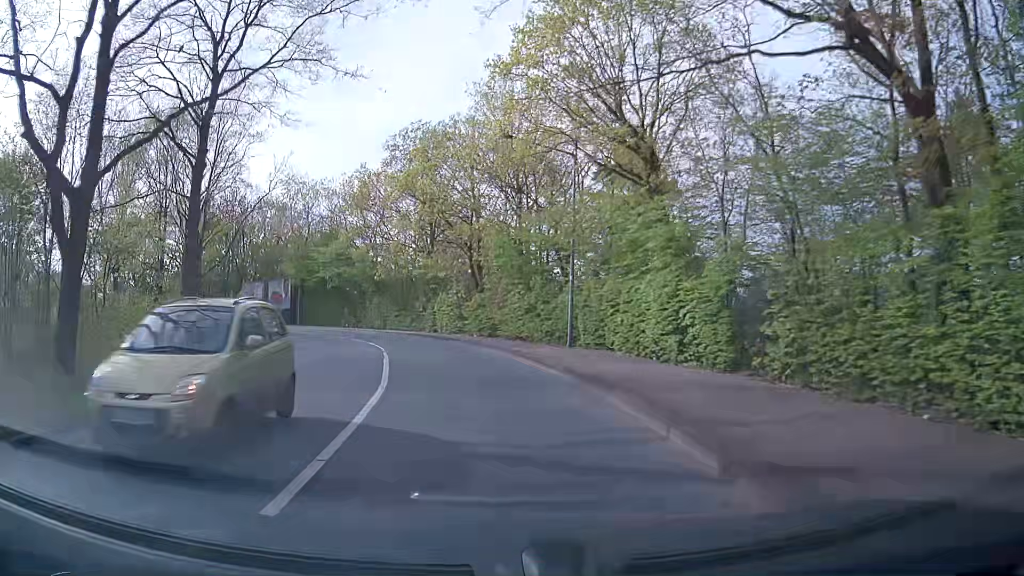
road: primary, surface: asphalt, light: Day
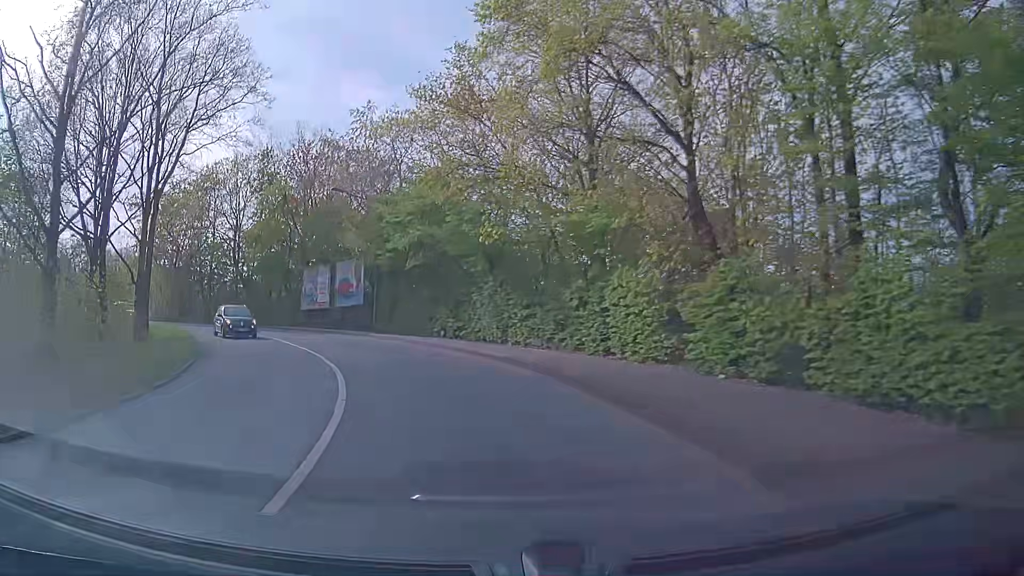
(-2.0, +23.7) m; -12°
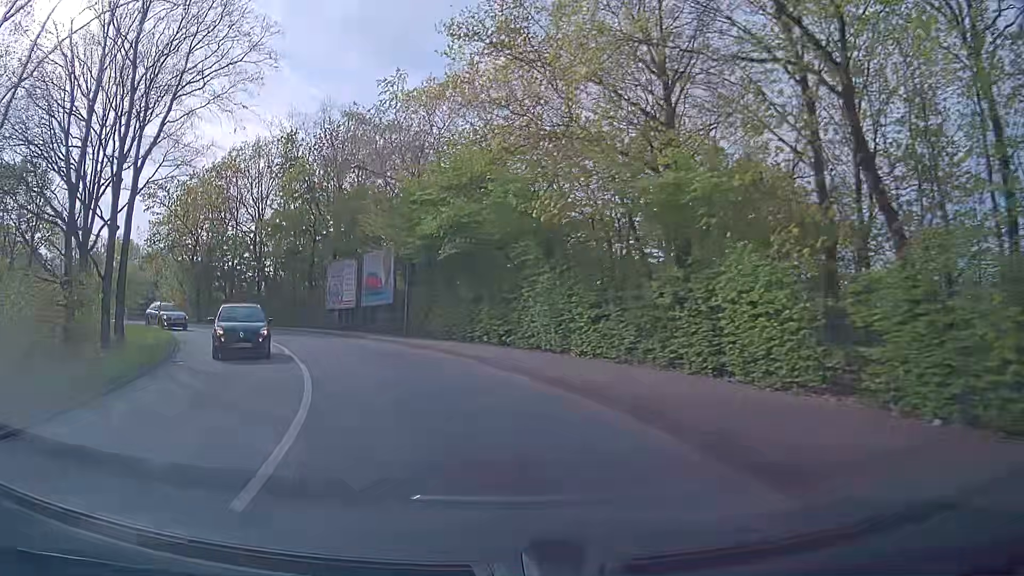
(-0.2, +5.9) m; -4°
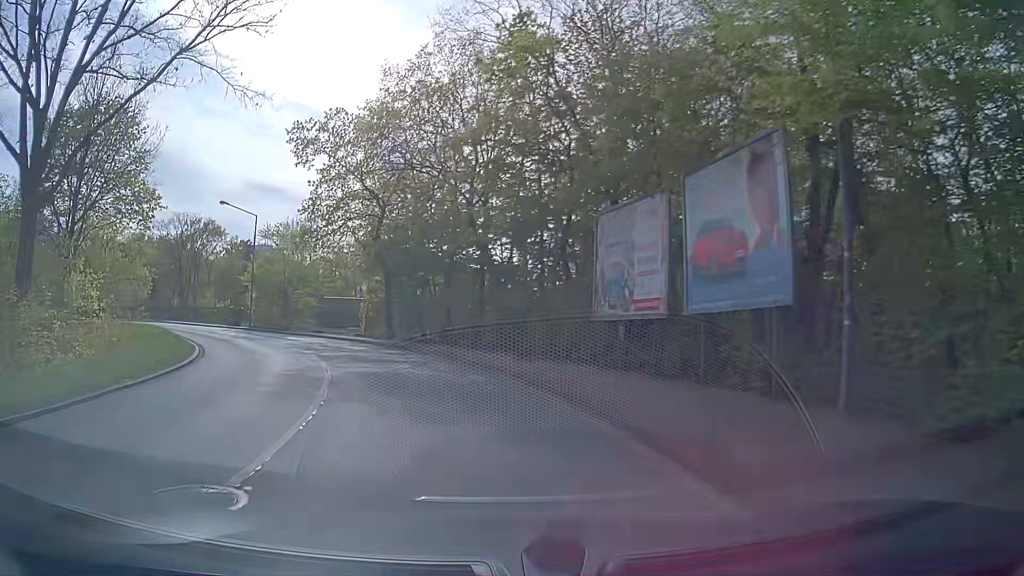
(-4.7, +21.8) m; -24°
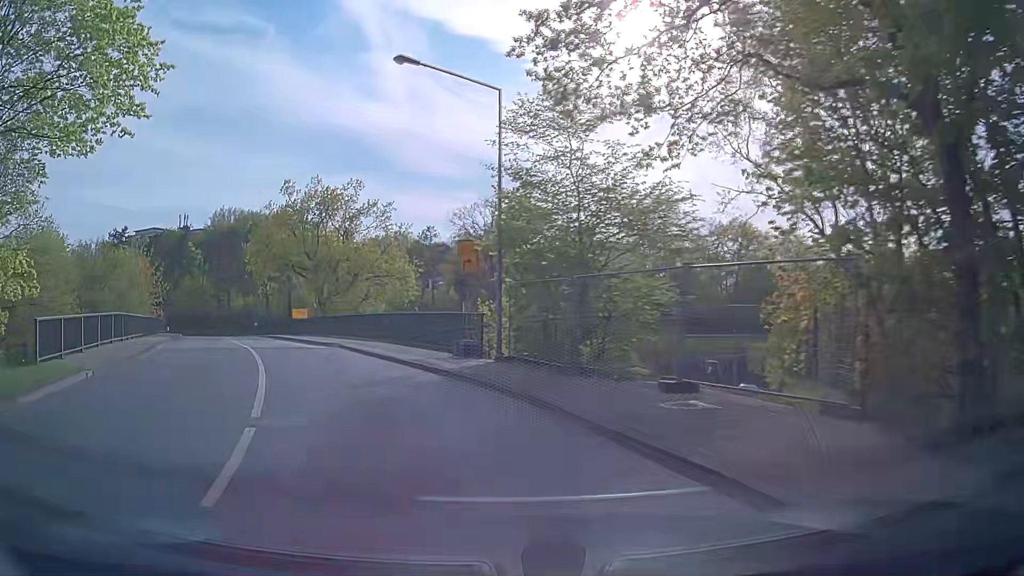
(-7.0, +26.1) m; -32°
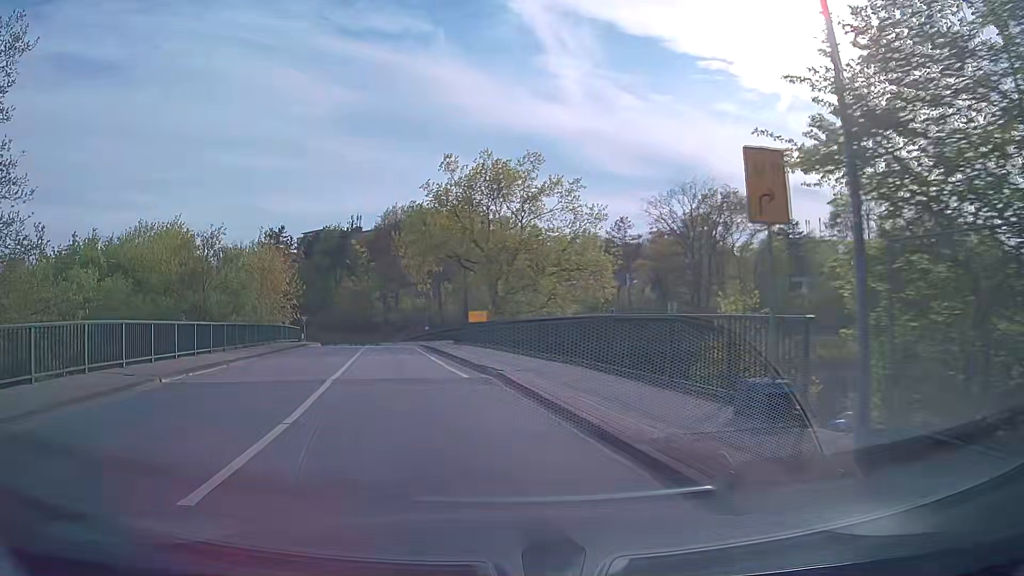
(-1.3, +10.5) m; -16°
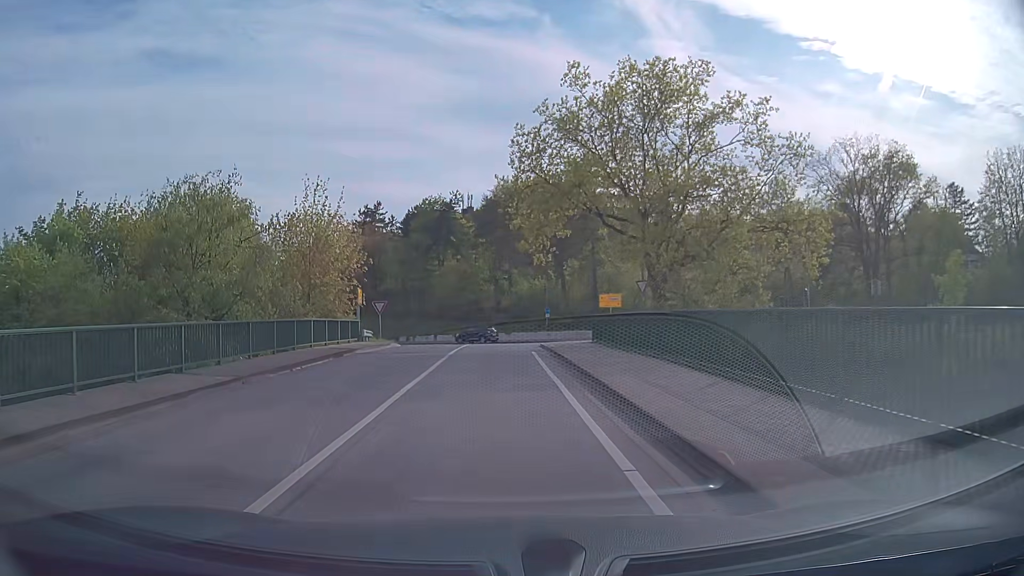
(-1.6, +15.2) m; -9°
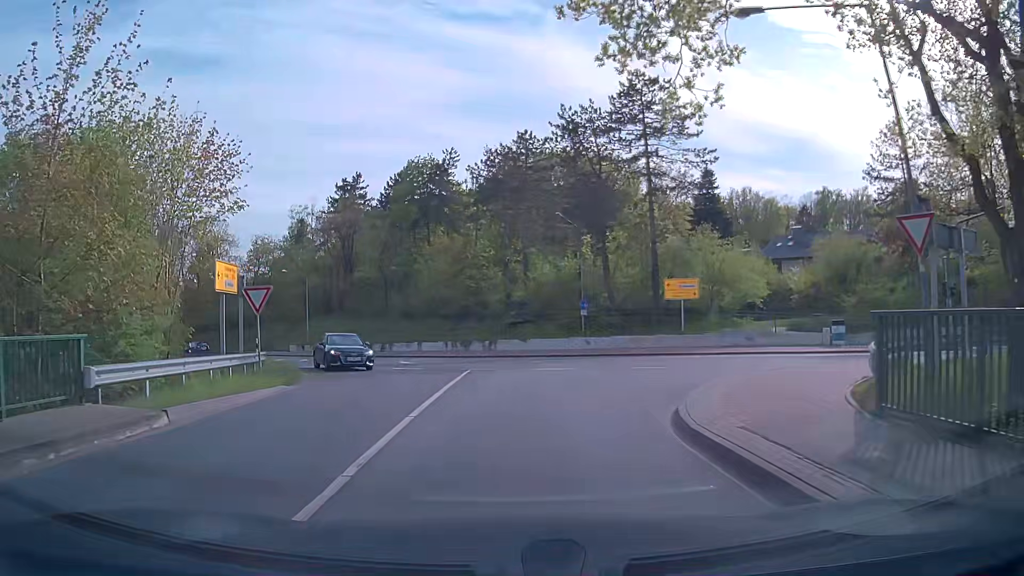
(-0.4, +22.1) m; -1°
(0, +10) (0, +20) (+1, +30) (-3, +39) (-10, +46) (-17, +54) (-24, +60) (-32, +67) (-40, +73) (-49, +78) m
